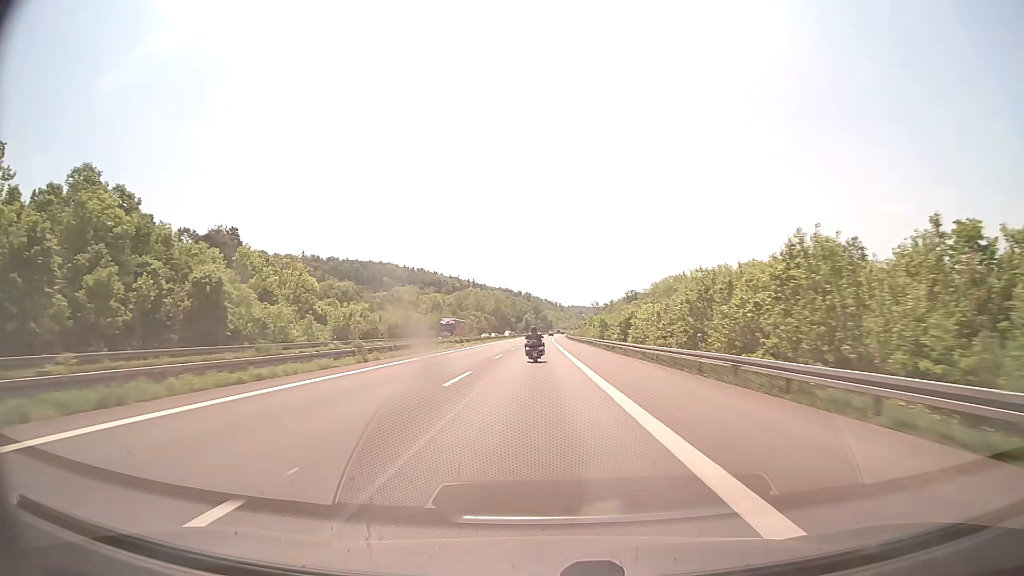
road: motorway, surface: concrete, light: Day
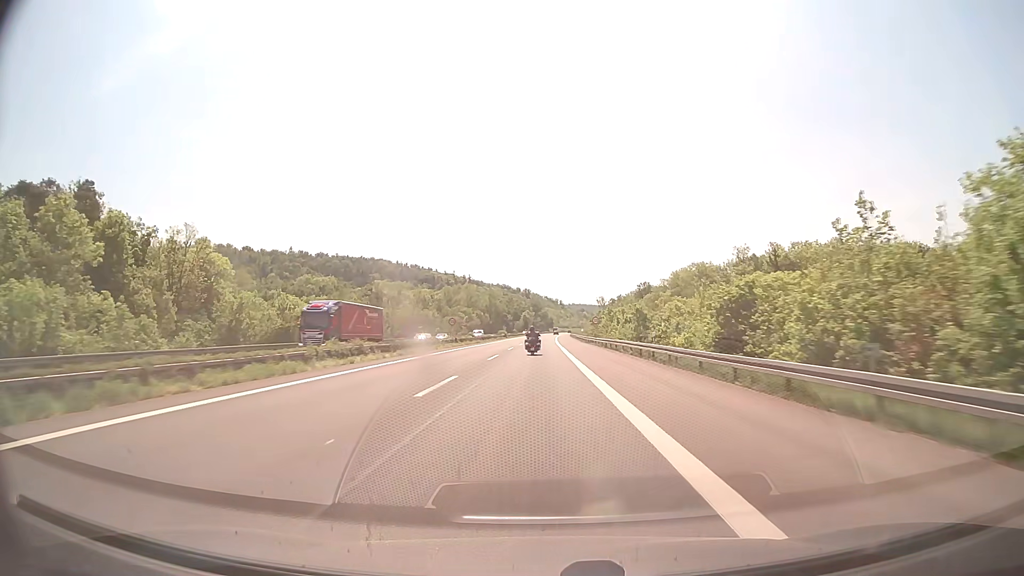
(0.0, +38.6) m; 0°
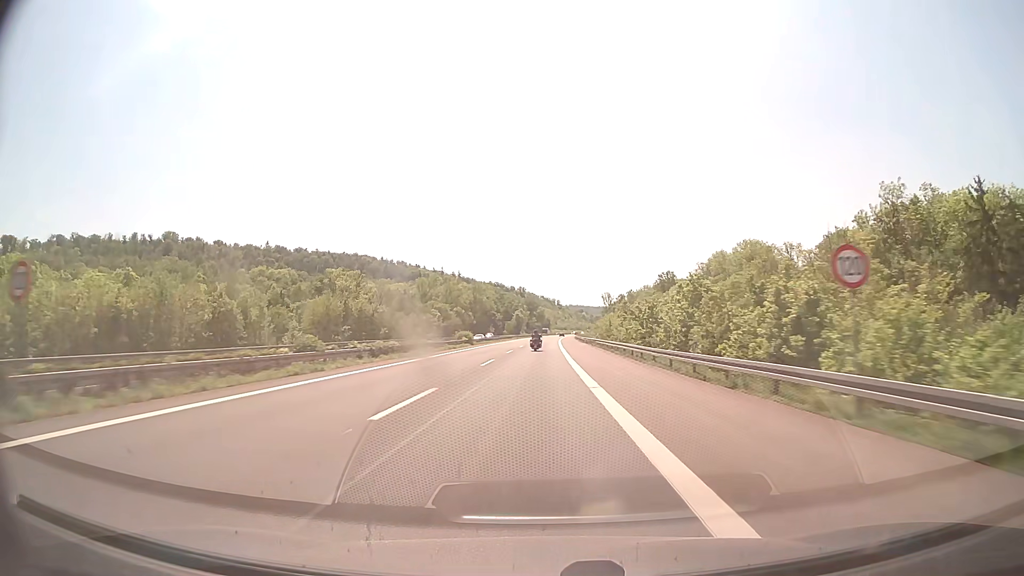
(+0.1, +56.5) m; 0°
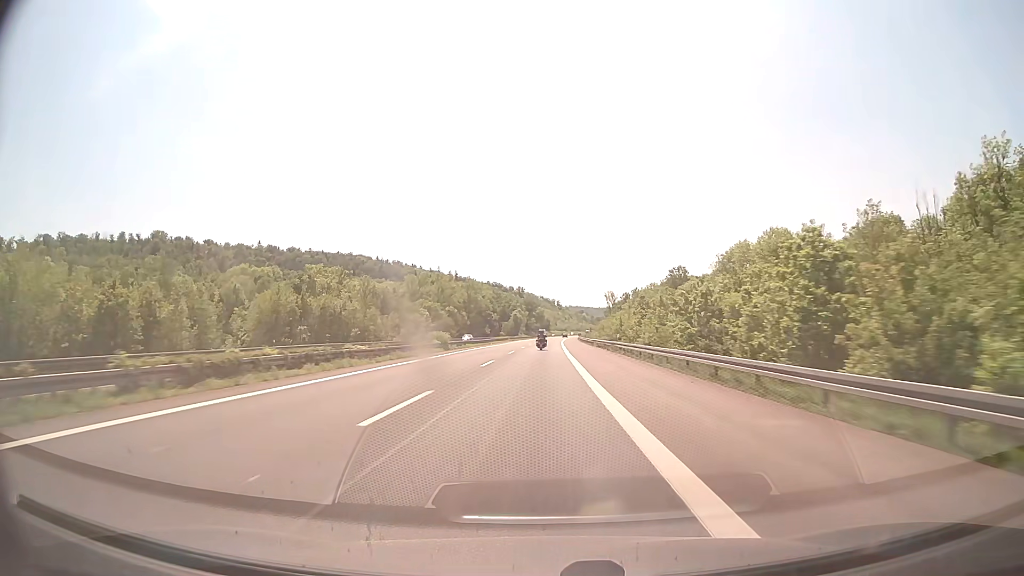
(0.0, +18.7) m; 0°
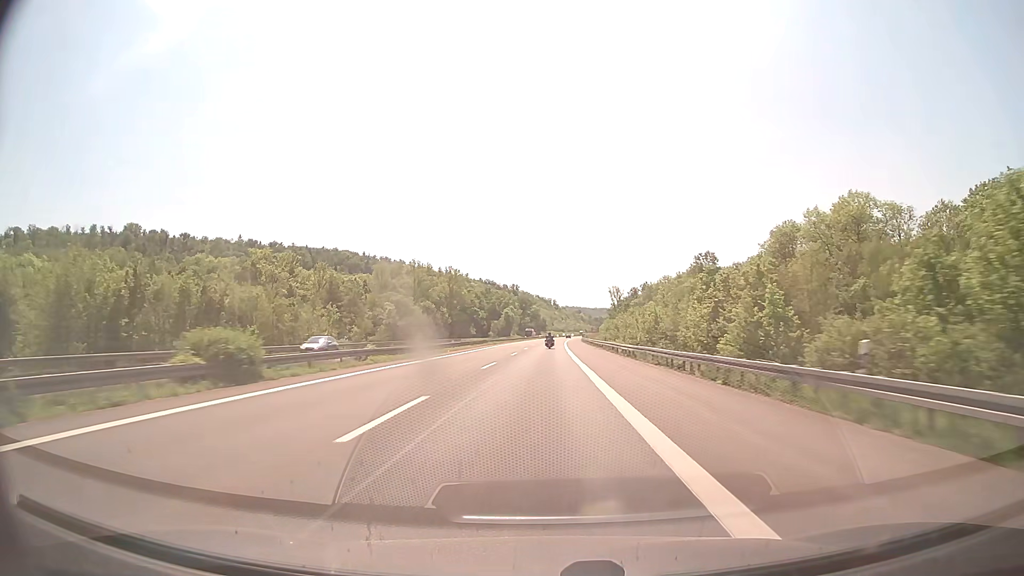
(0.0, +37.3) m; 0°
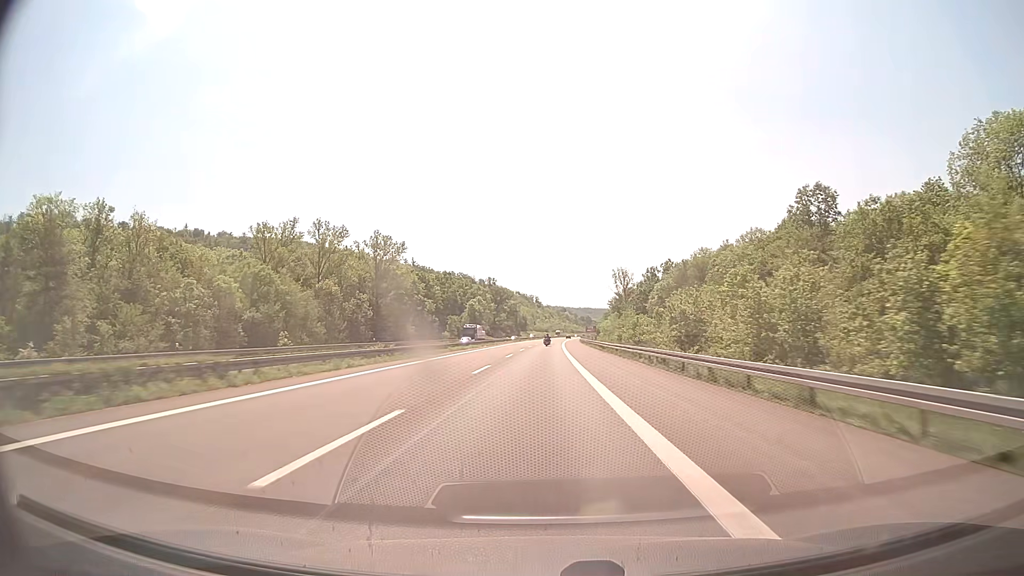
(+1.0, +73.9) m; +2°
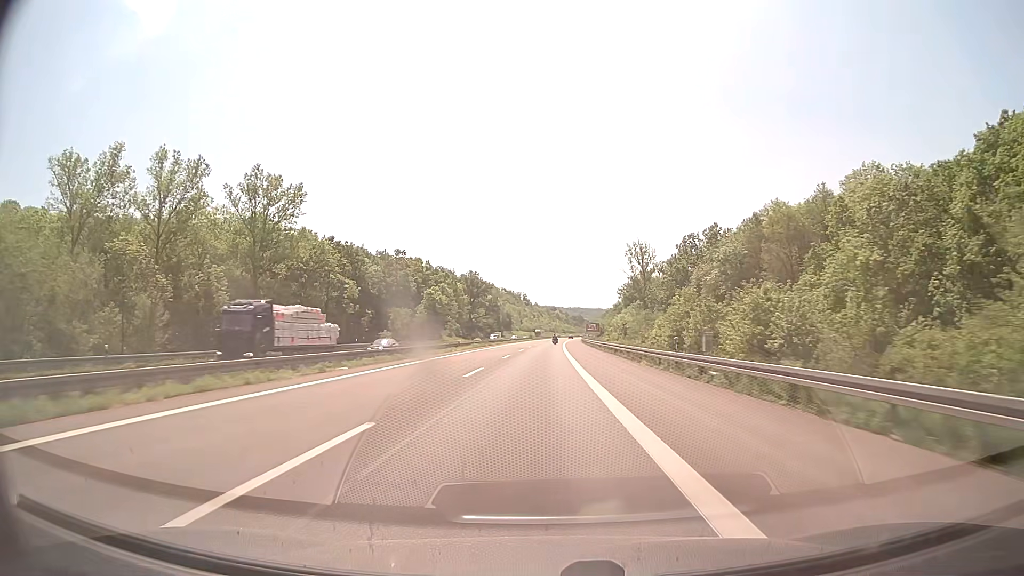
(+0.4, +55.4) m; +1°
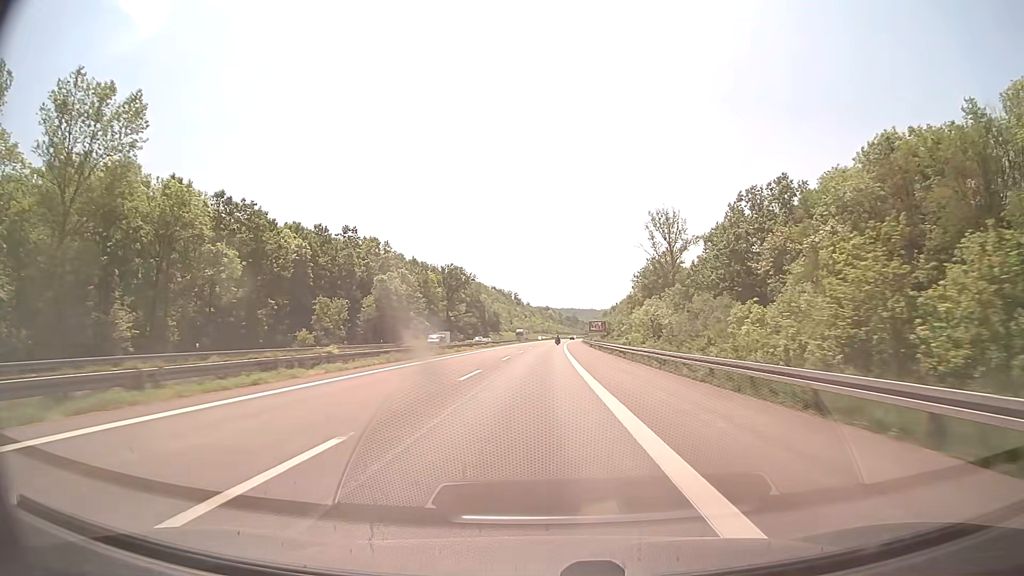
(+0.2, +37.1) m; +1°
(0, +10) (0, +20) (0, +30) (0, +40) (0, +50) (+1, +60) (+1, +70) (+1, +80) (+1, +90) (+2, +100) m
